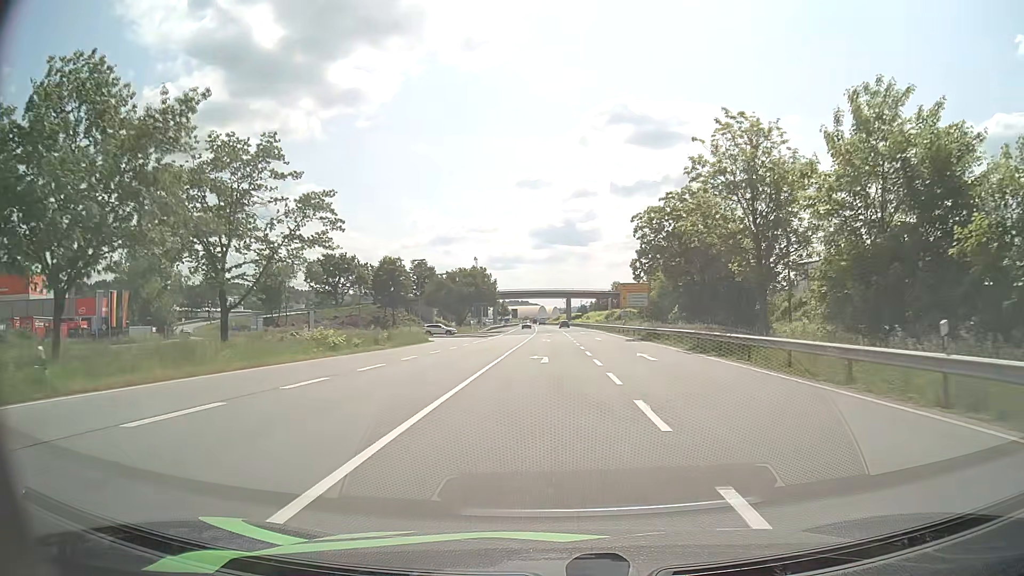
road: primary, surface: asphalt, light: Day
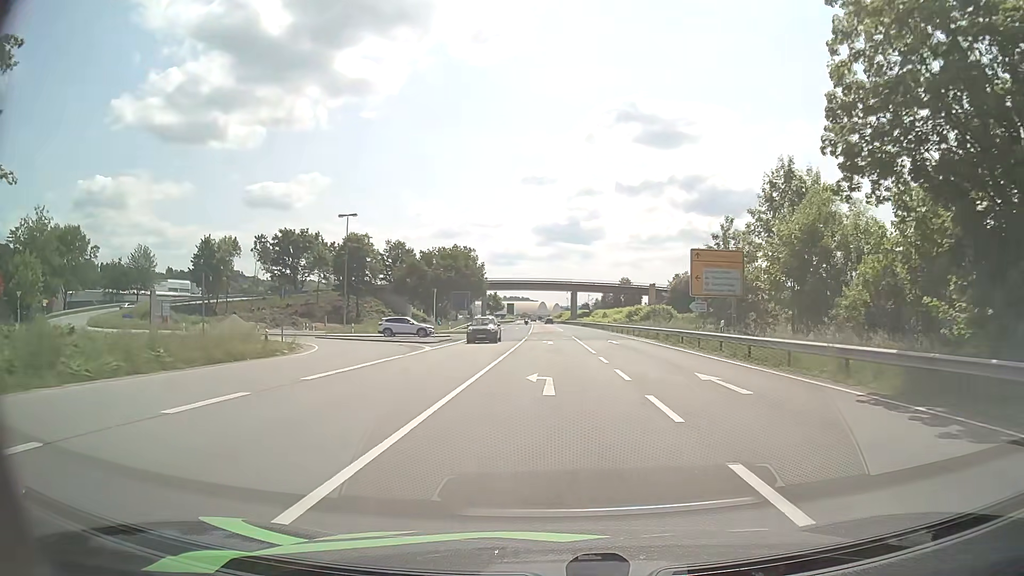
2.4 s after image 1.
(+0.1, +35.0) m; 0°
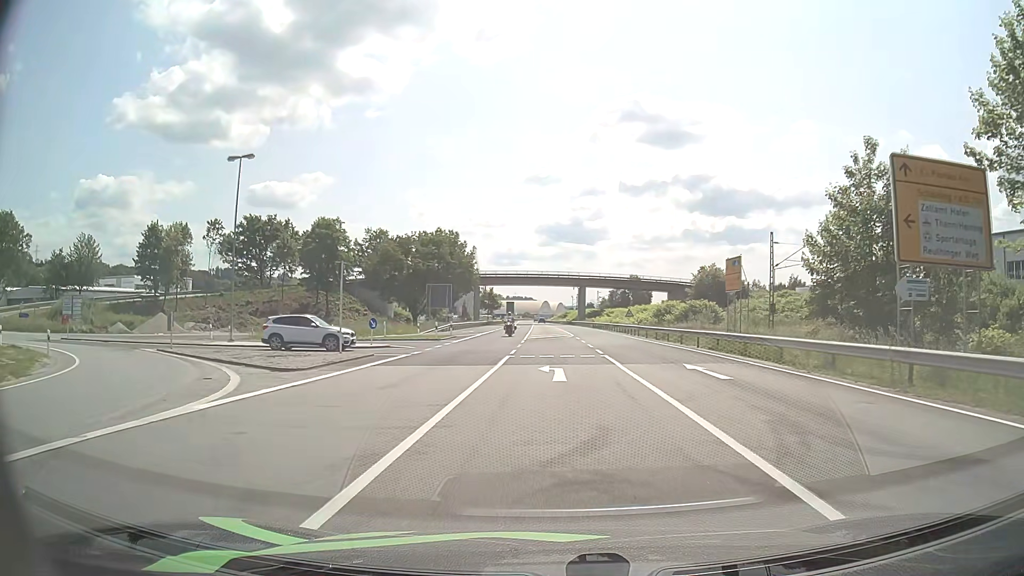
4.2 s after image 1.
(-0.1, +22.4) m; 0°
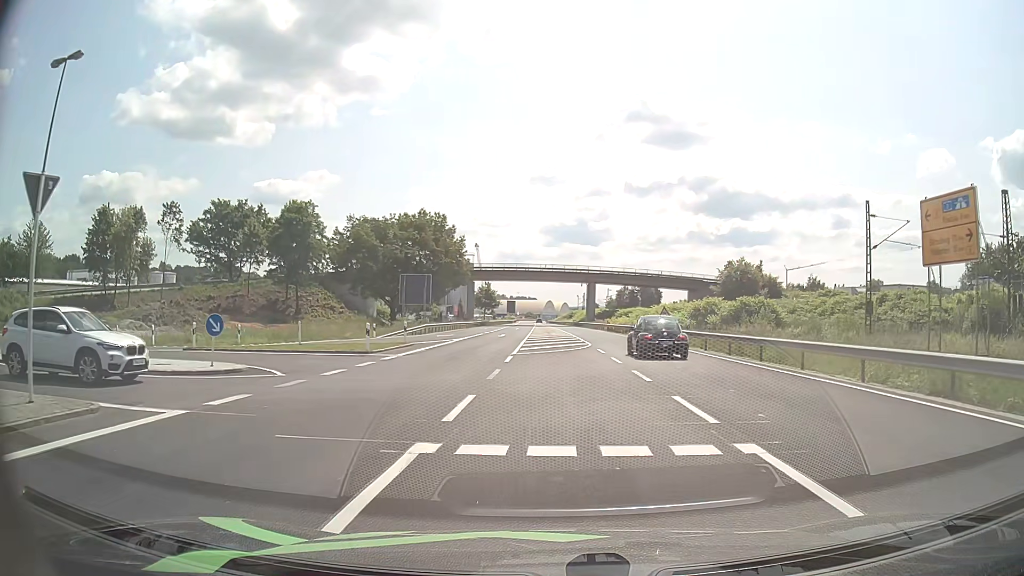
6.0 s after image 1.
(-0.1, +16.9) m; 0°
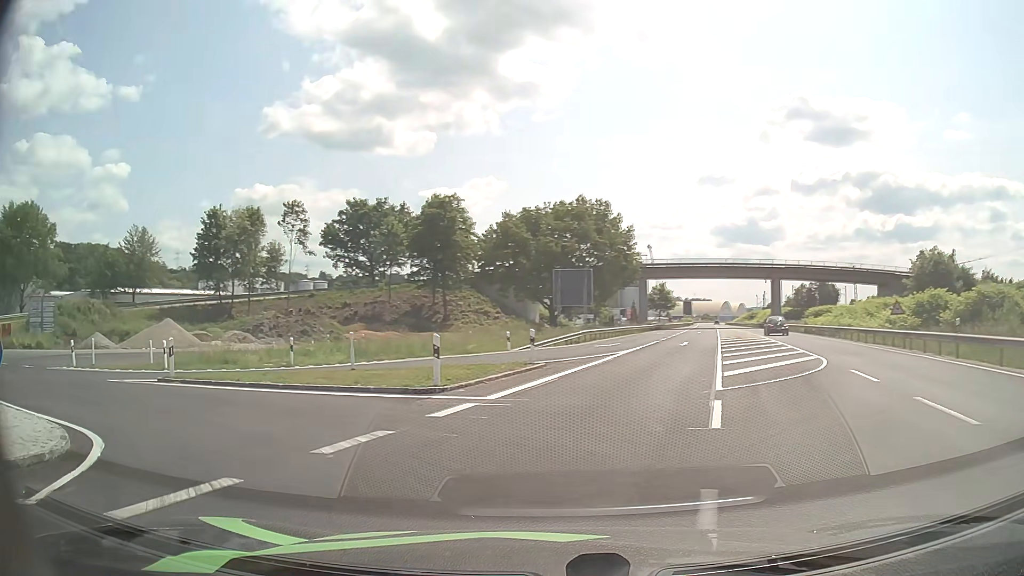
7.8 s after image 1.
(-0.6, +12.3) m; -12°
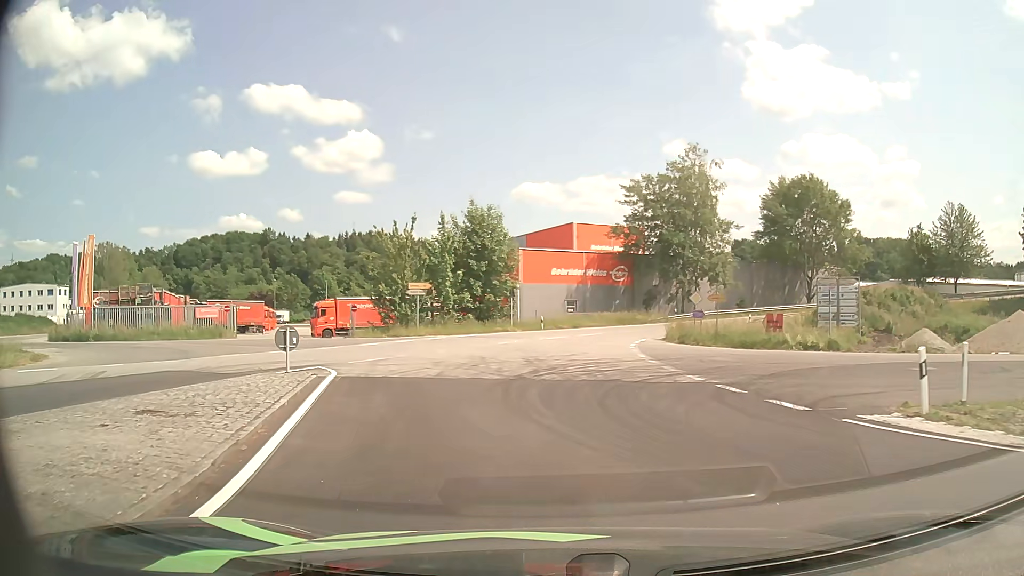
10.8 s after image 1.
(-10.8, +13.6) m; -72°
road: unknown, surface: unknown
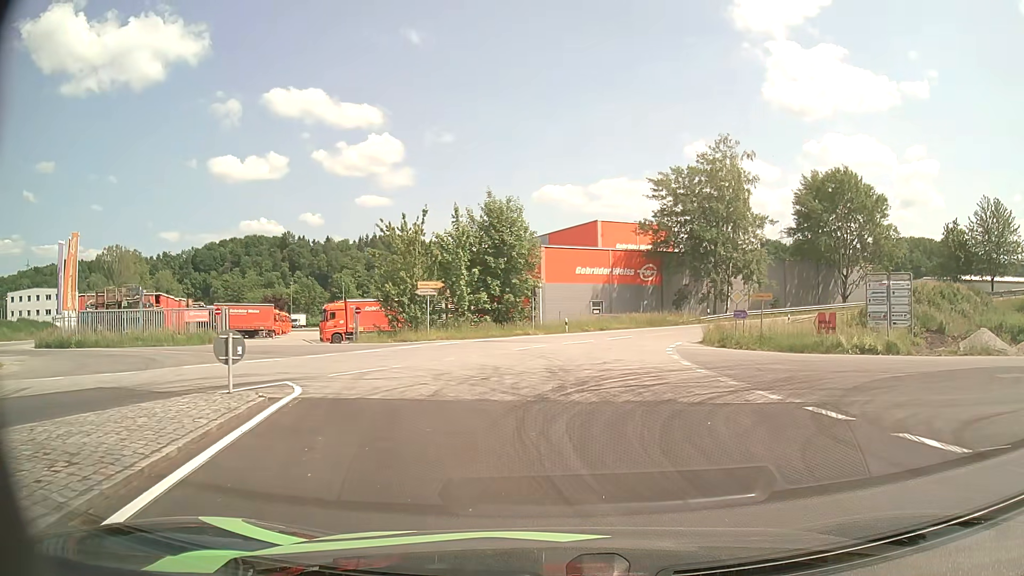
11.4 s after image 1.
(-0.1, +4.2) m; -2°
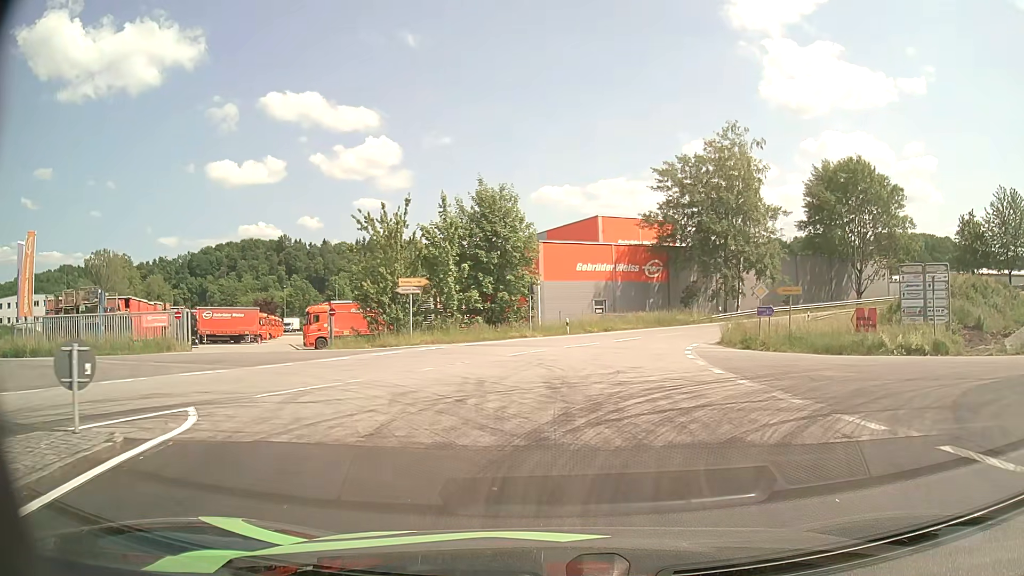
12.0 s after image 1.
(0.0, +4.4) m; 0°
